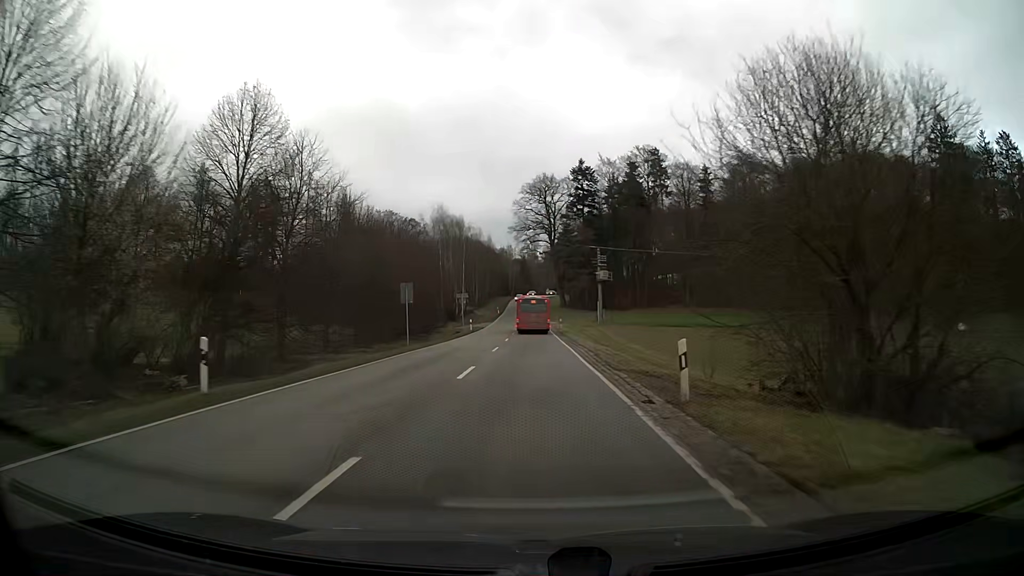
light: Day
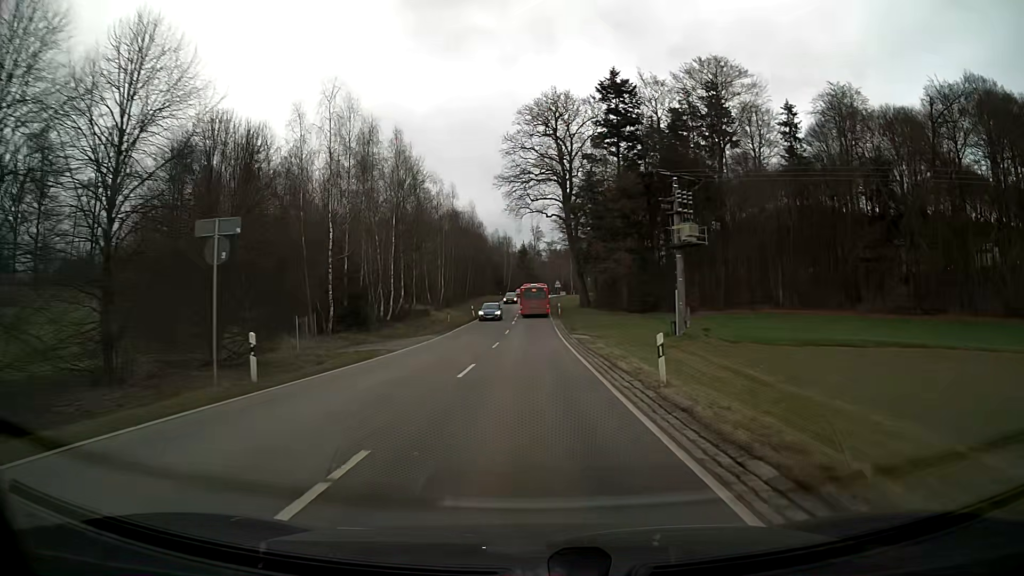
(-0.1, +47.8) m; 0°
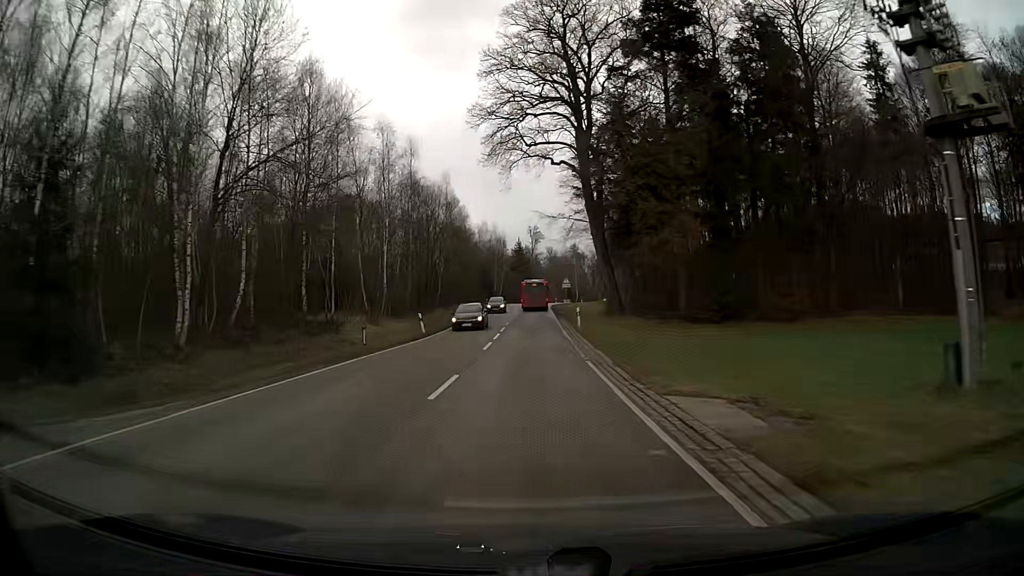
(0.0, +28.3) m; 0°
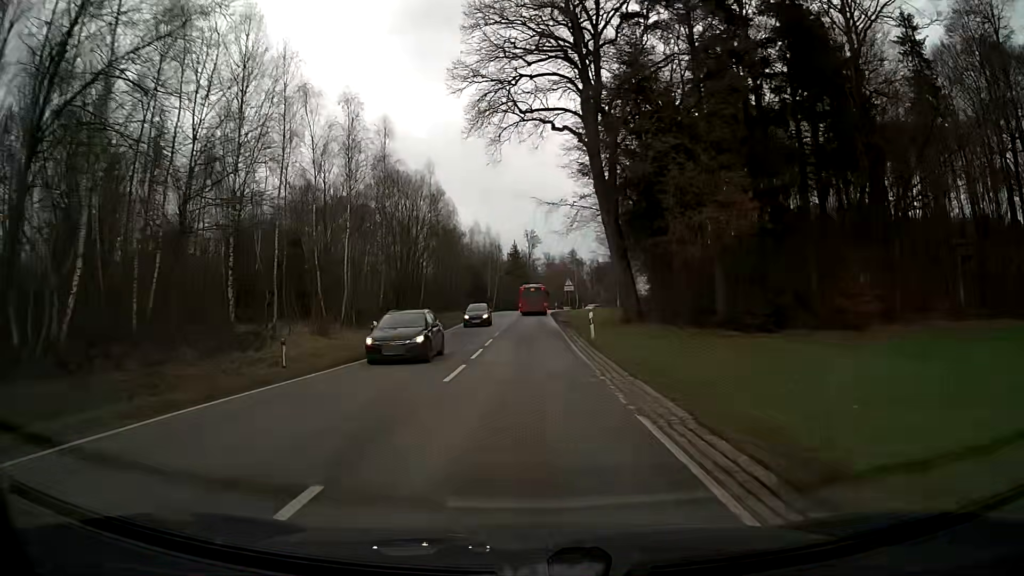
(0.0, +9.3) m; 0°
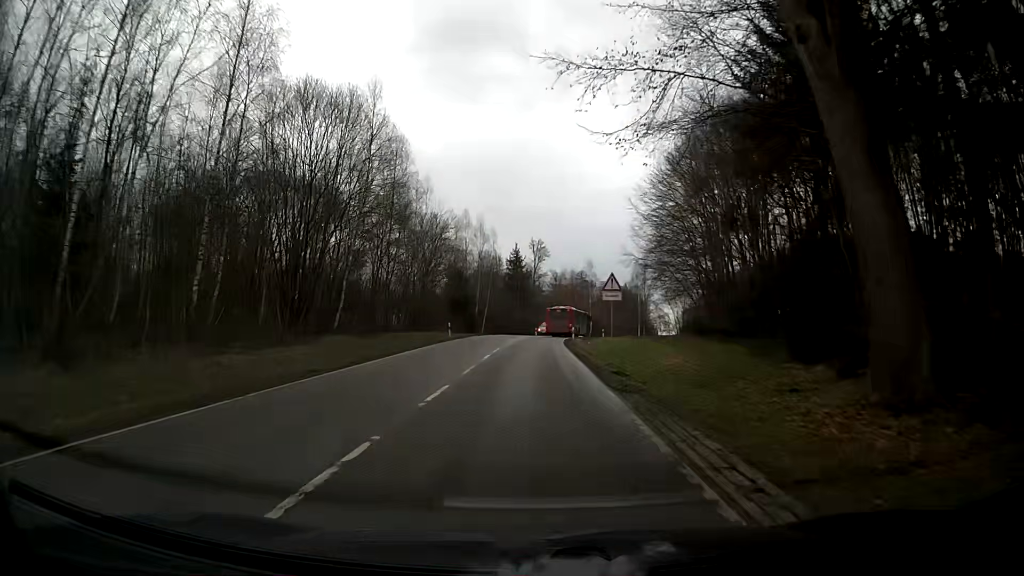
(-0.1, +27.4) m; 0°
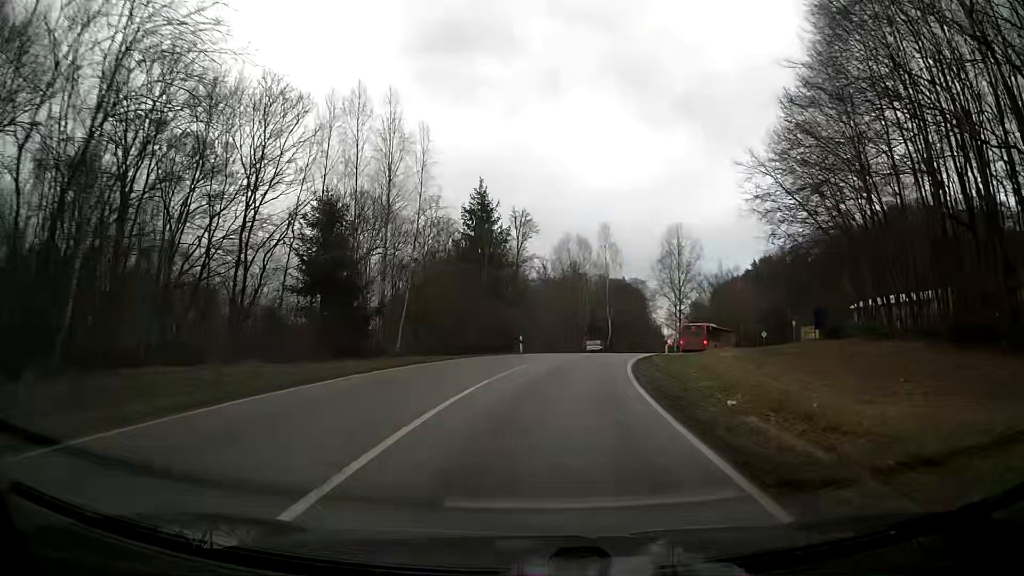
(+0.9, +43.6) m; +2°
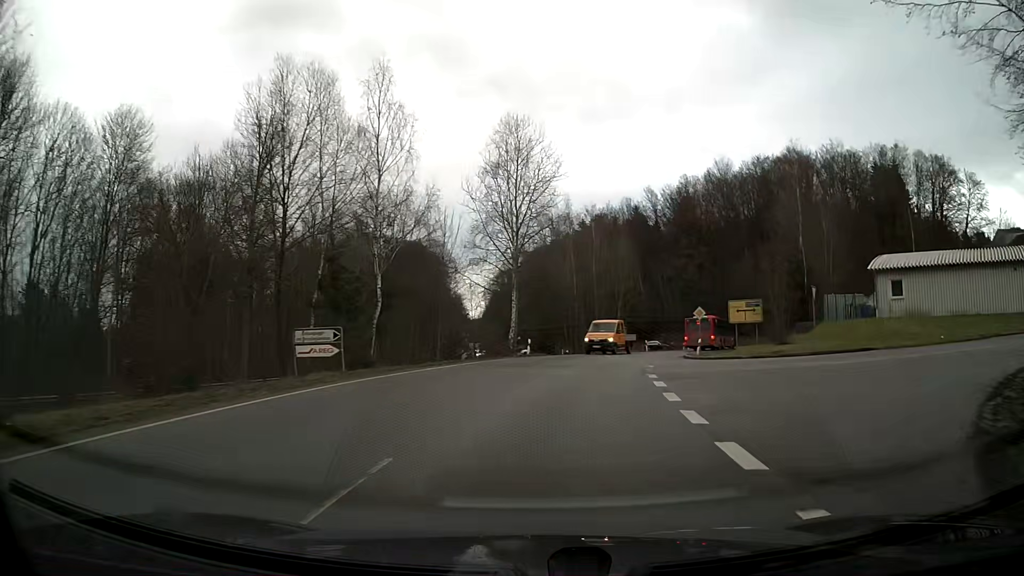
(+5.7, +40.4) m; +18°
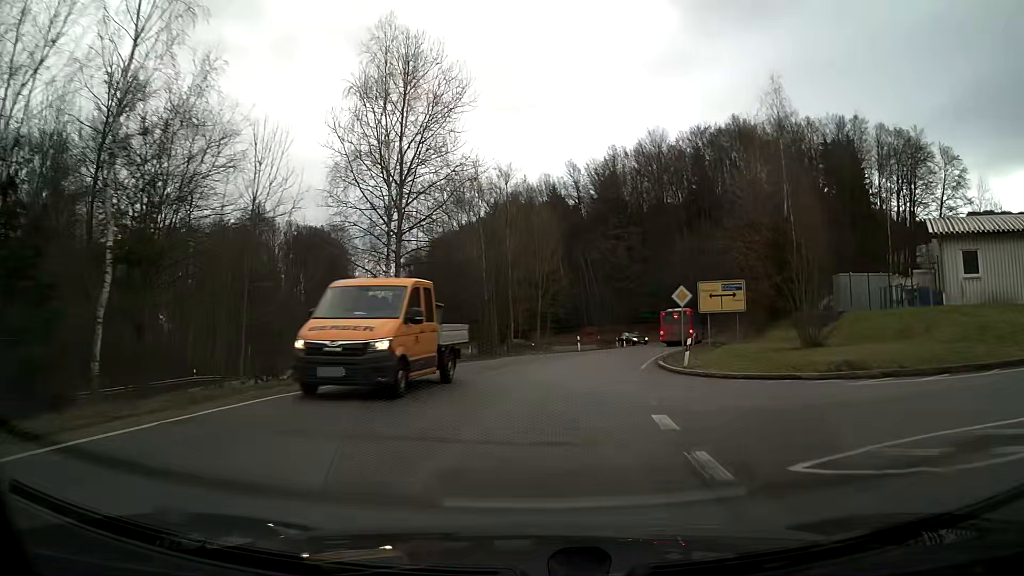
(+1.0, +15.6) m; +7°
(0, +10) (+2, +20) (+4, +30) (+6, +39) (+9, +49) (+12, +58) (+14, +68) (+13, +78) (+9, +87) (+1, +94) m
